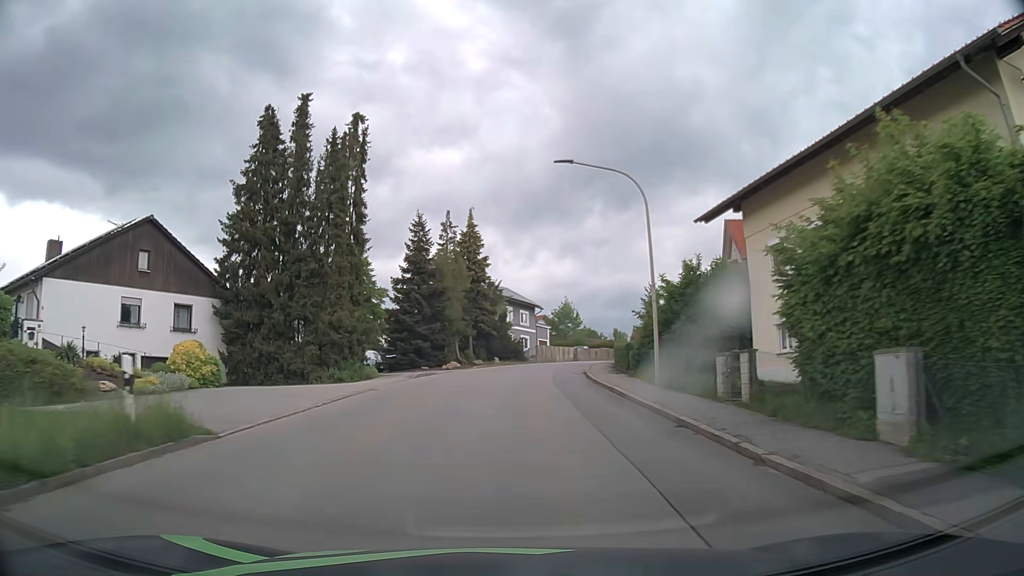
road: tertiary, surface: asphalt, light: Day
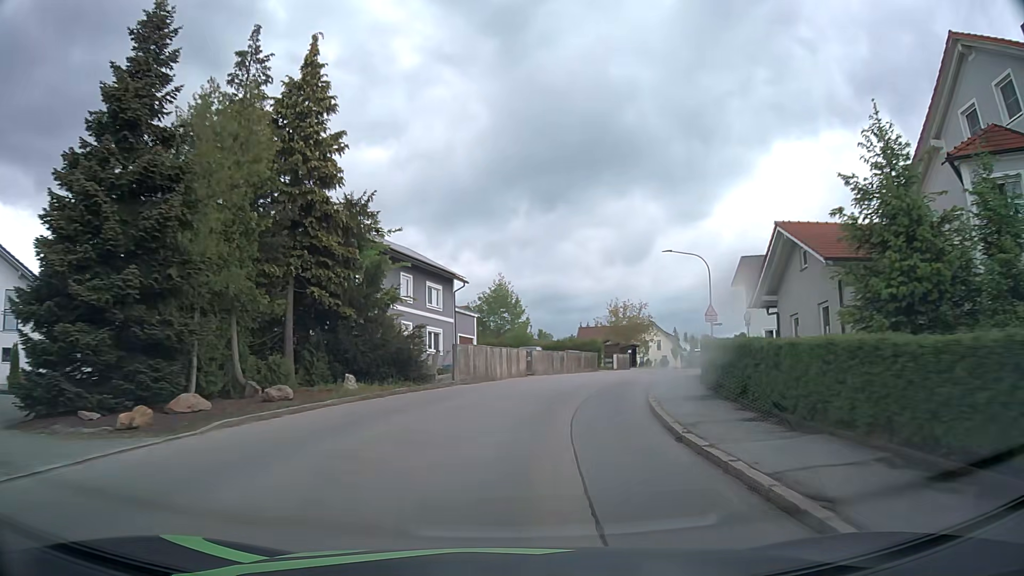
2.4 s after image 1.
(+1.3, +31.7) m; +7°
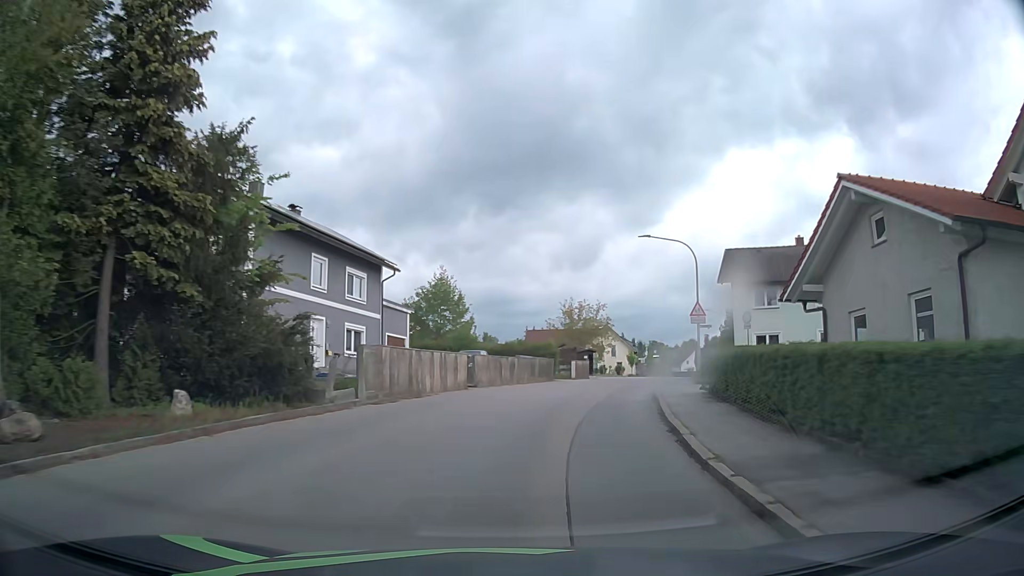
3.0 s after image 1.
(+0.3, +7.9) m; +5°
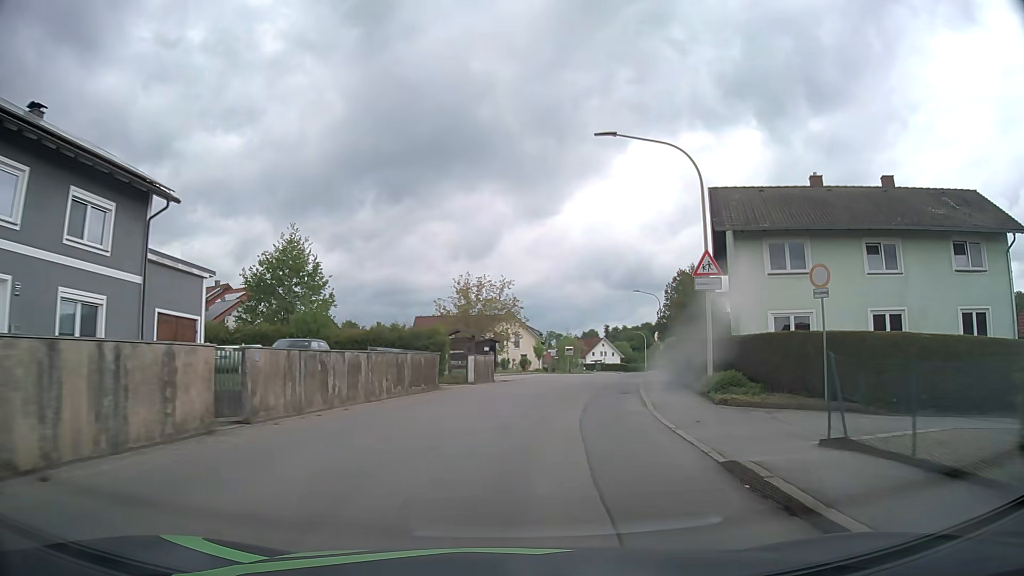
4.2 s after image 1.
(+1.3, +15.8) m; +8°
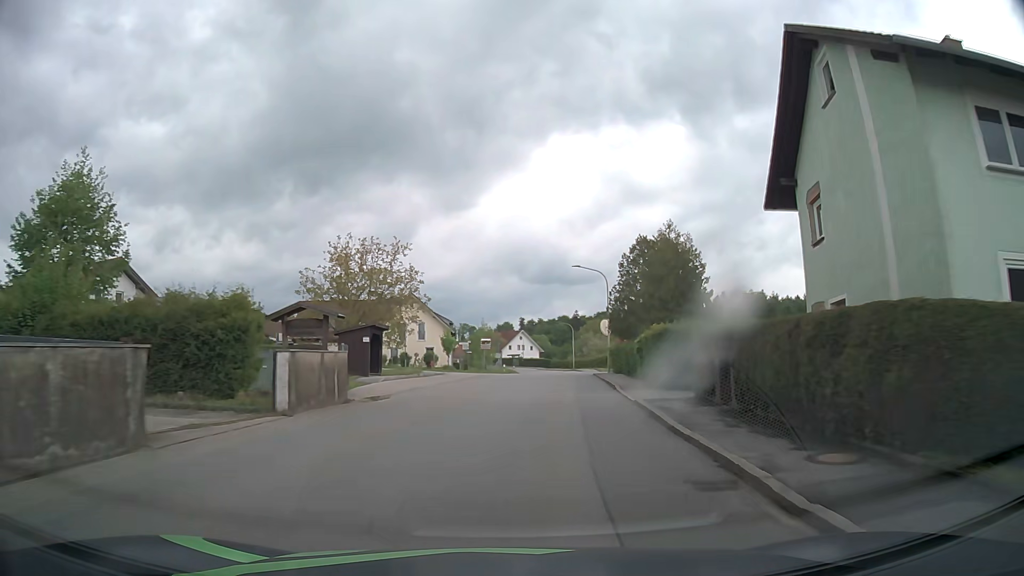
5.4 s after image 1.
(+1.1, +15.9) m; +7°
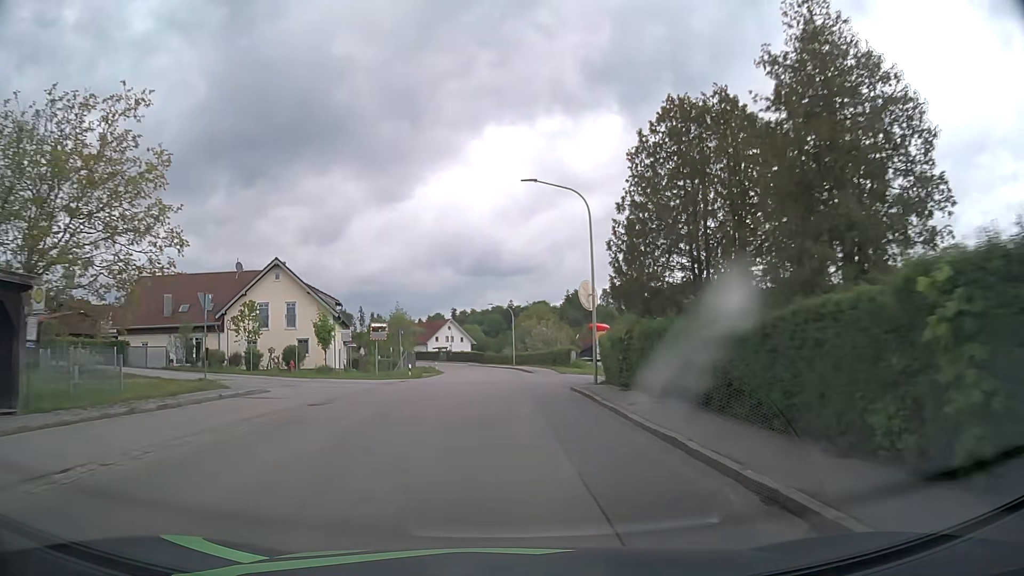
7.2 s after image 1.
(+1.7, +24.1) m; +6°
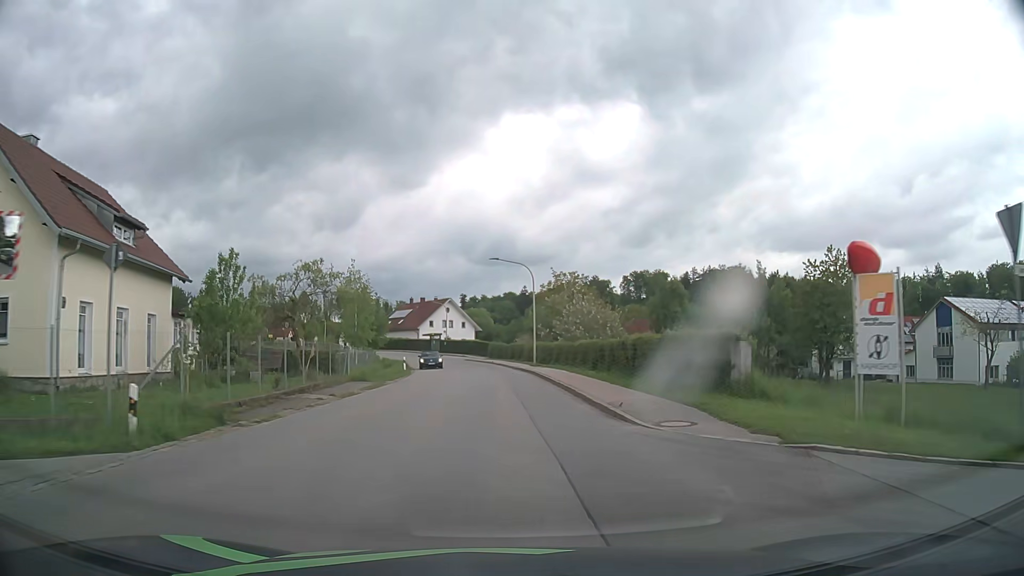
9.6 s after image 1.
(-0.2, +32.4) m; -1°
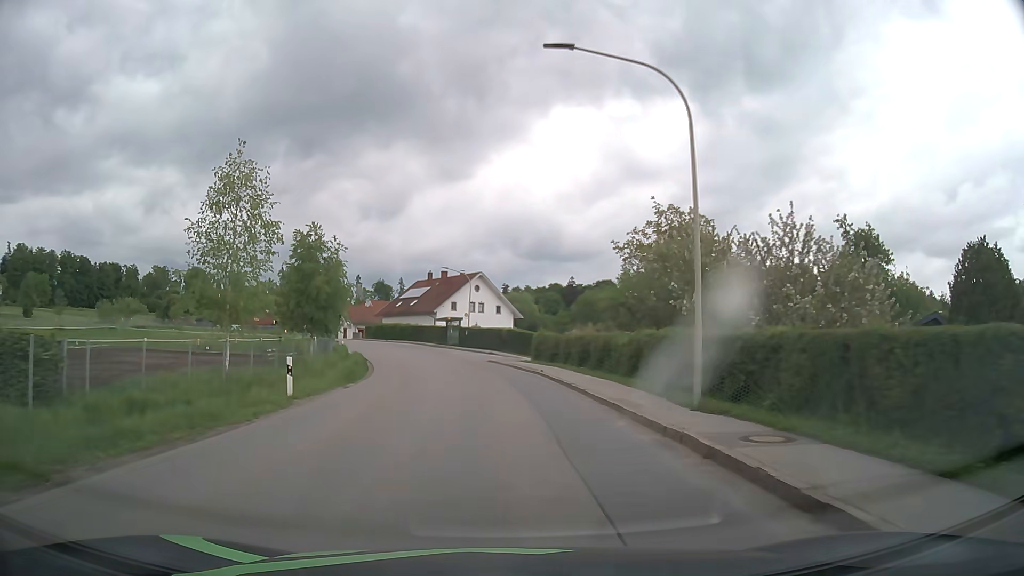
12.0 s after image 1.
(-0.7, +32.3) m; -3°
(0, +10) (-1, +20) (-2, +30) (-3, +40) (-5, +50) (-8, +59) (-12, +68) (-16, +78) (-21, +86) (-25, +95) m
